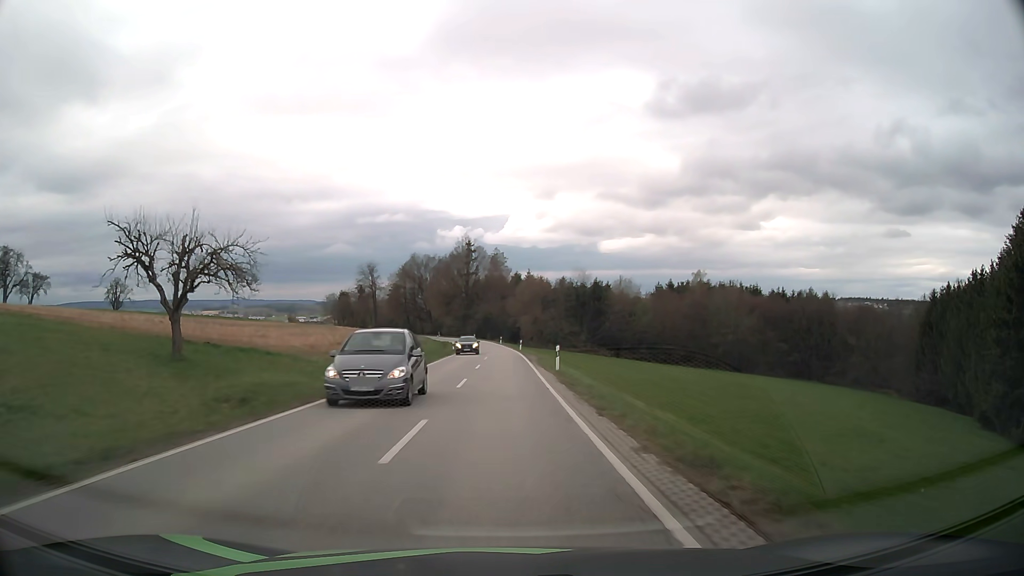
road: secondary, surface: asphalt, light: Day
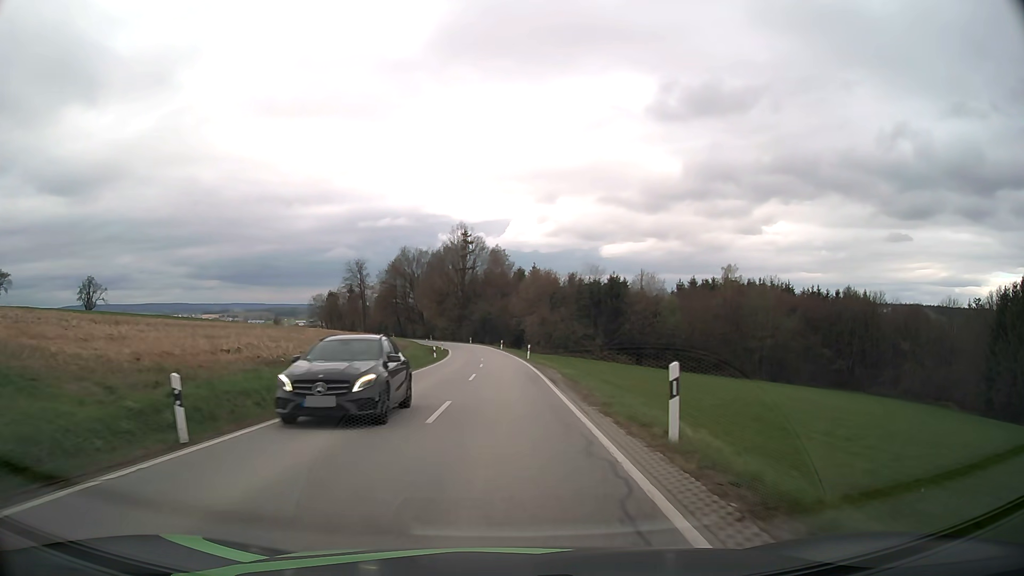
(0.0, +19.7) m; 0°
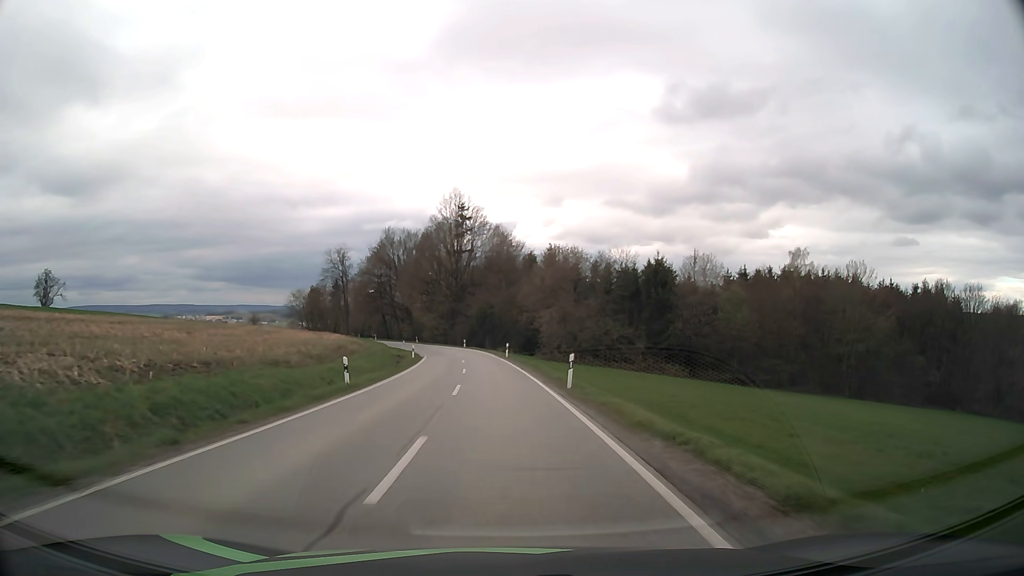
(-0.1, +29.3) m; -1°
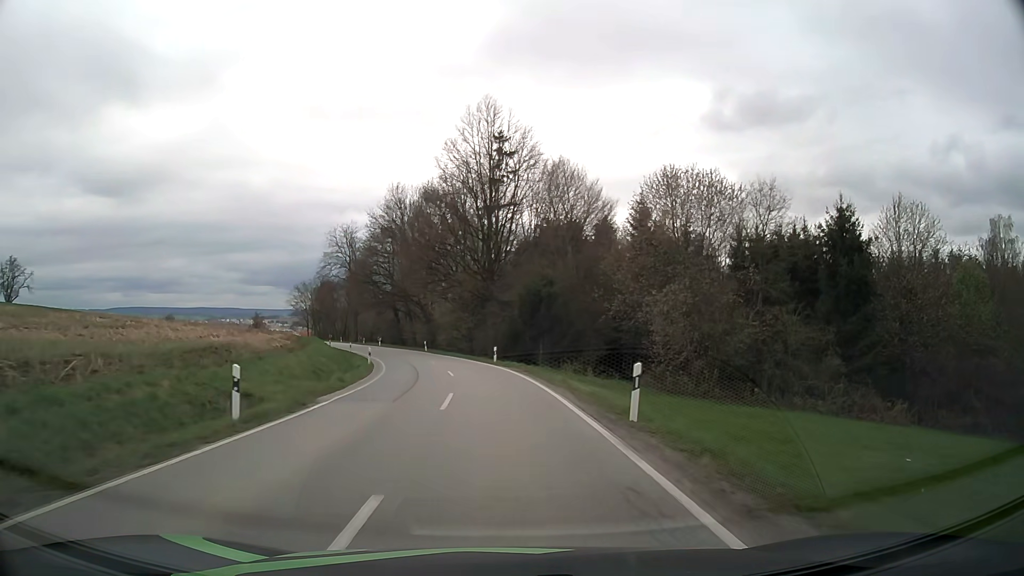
(-1.1, +39.3) m; -4°
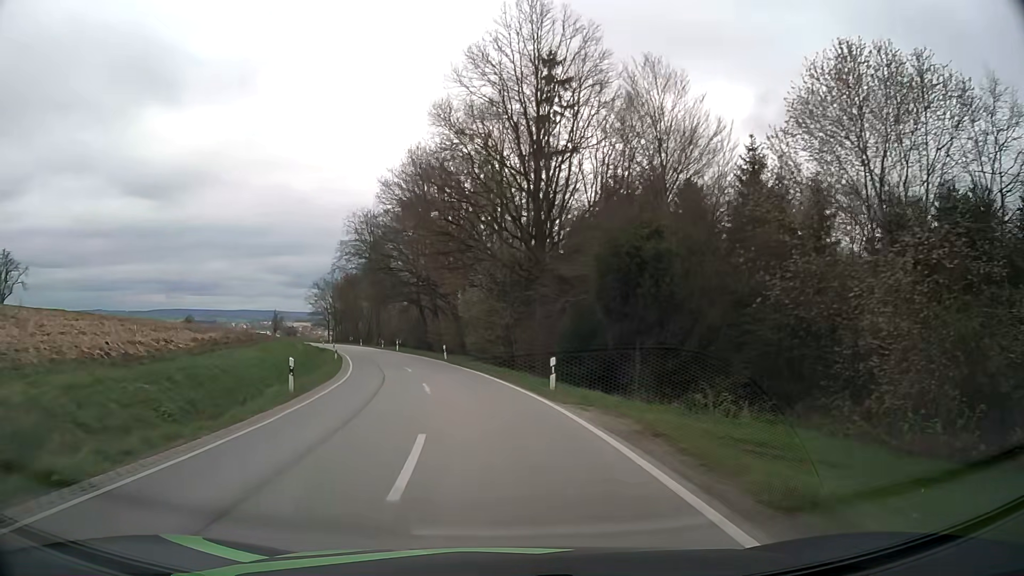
(-0.5, +19.7) m; -4°
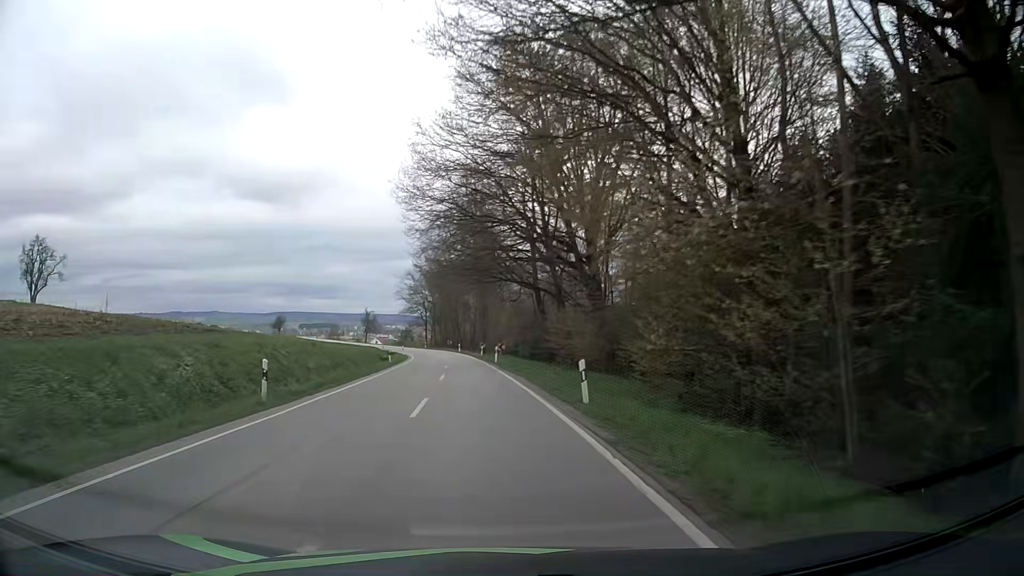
(-2.6, +29.5) m; -11°
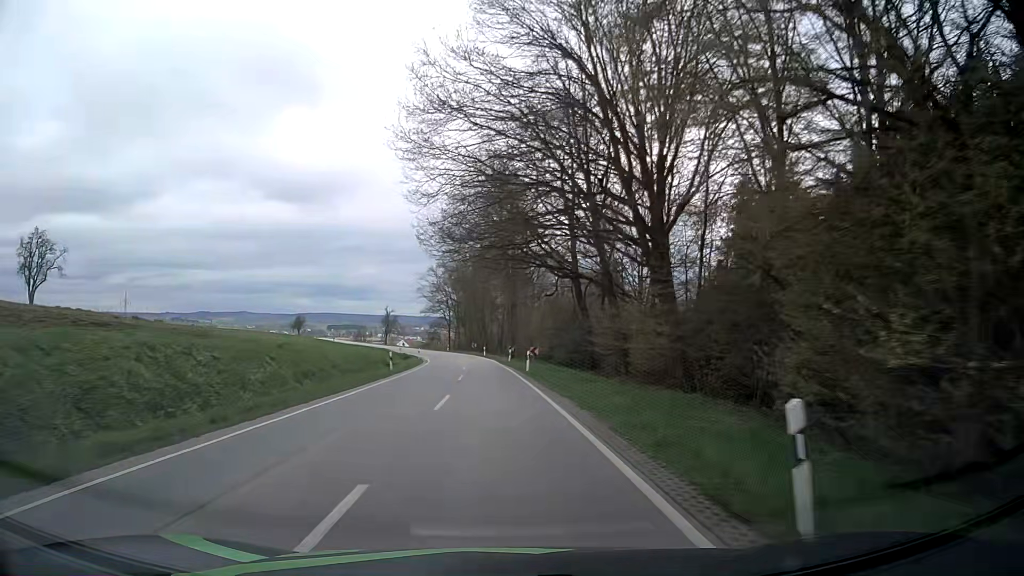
(-0.2, +9.9) m; -3°
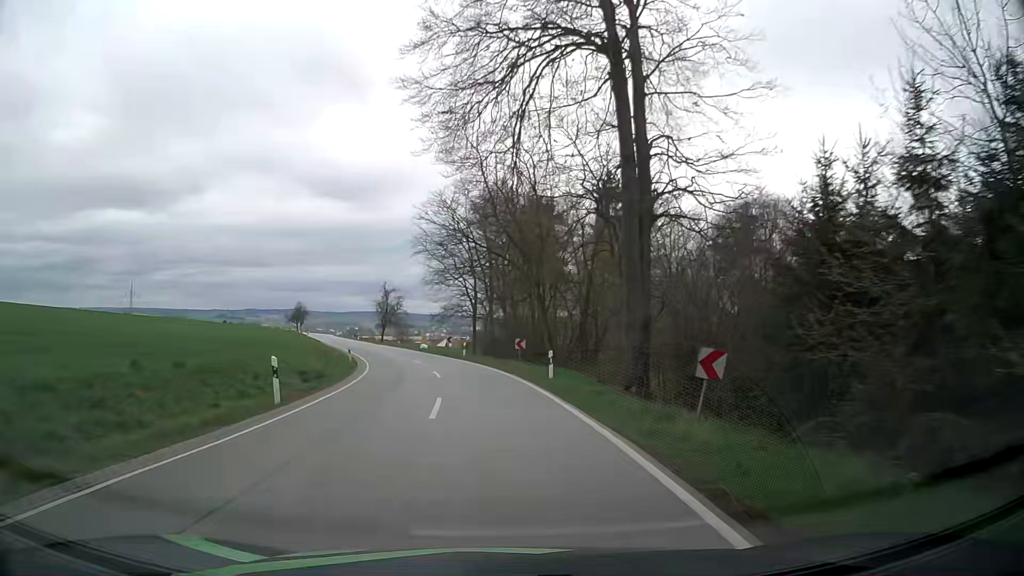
(-1.8, +49.8) m; -4°
(0, +10) (-1, +20) (-2, +30) (-4, +40) (-7, +49) (-10, +59) (-14, +68) (-17, +77) (-21, +87) (-24, +96) m
